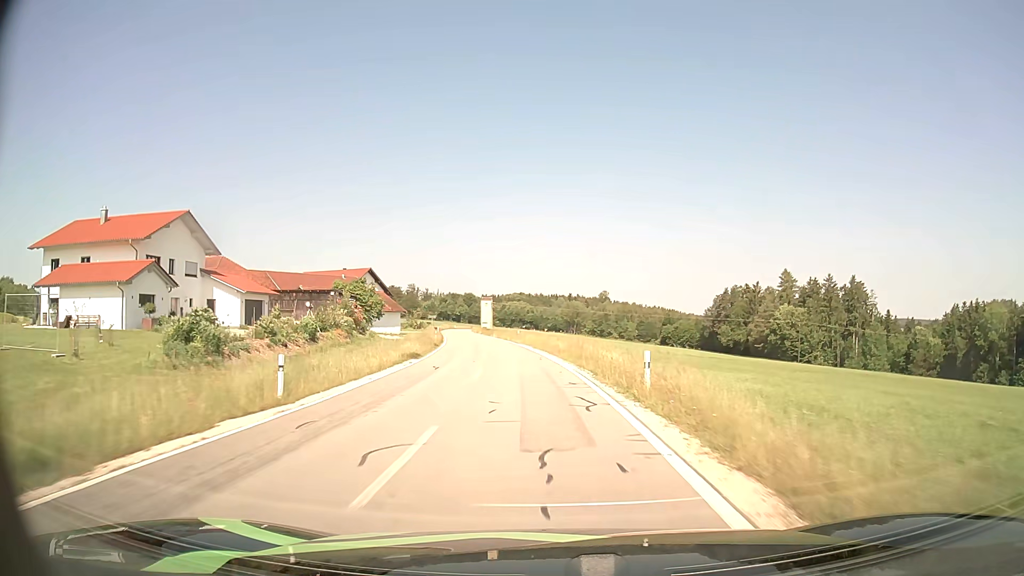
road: tertiary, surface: asphalt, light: Day
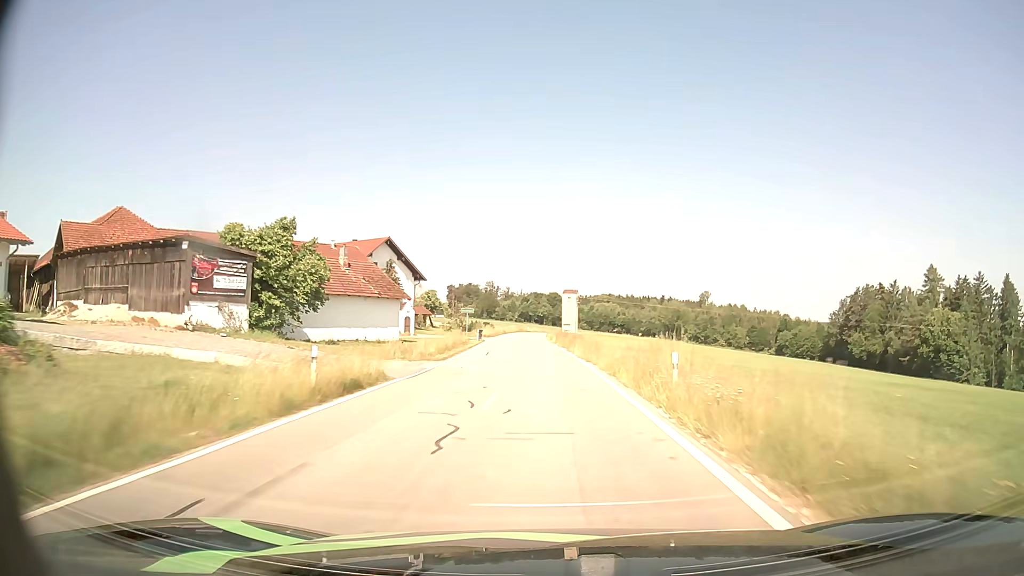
(-3.1, +43.5) m; -8°
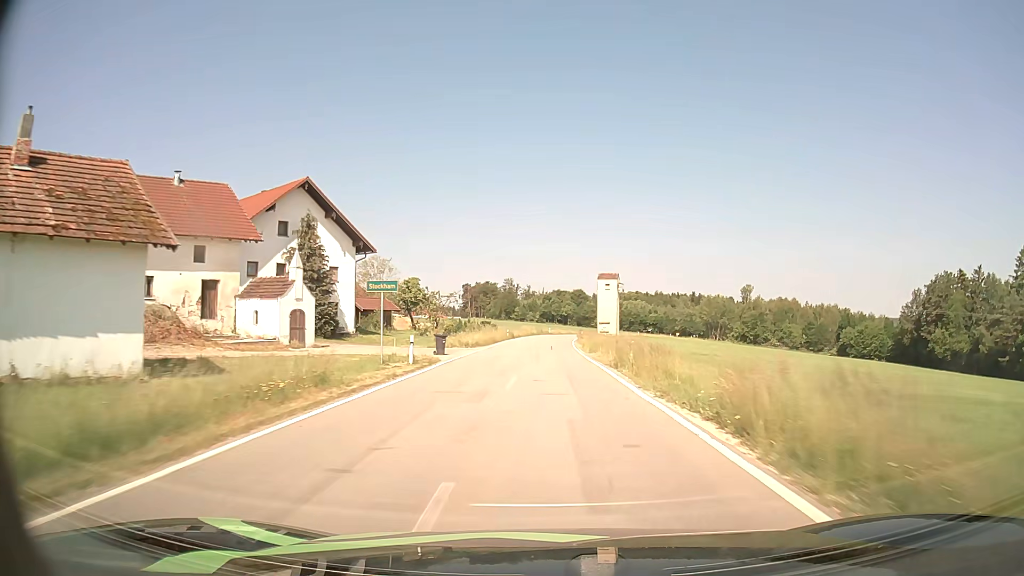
(-0.7, +34.4) m; -2°
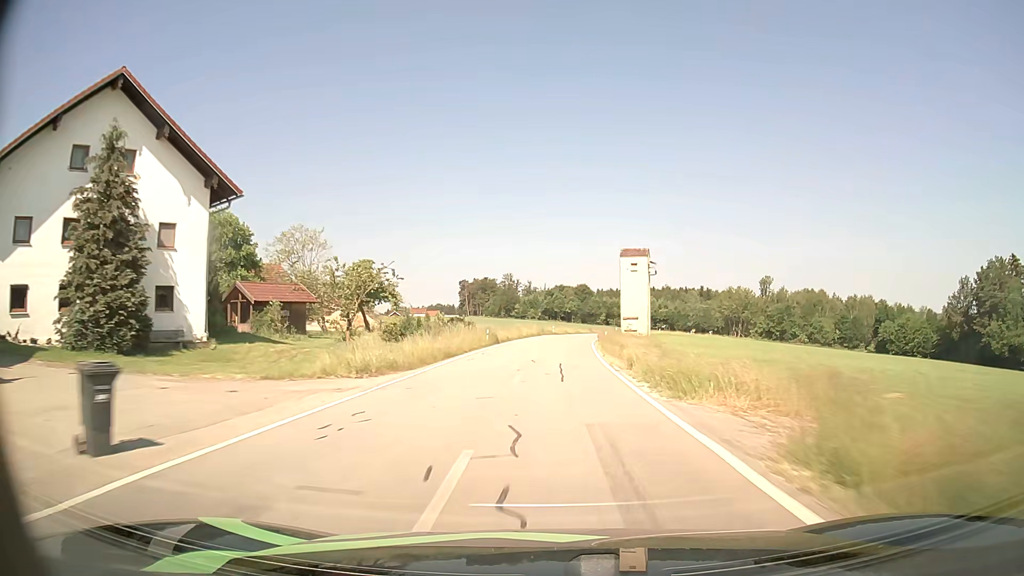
(-0.1, +23.4) m; 0°
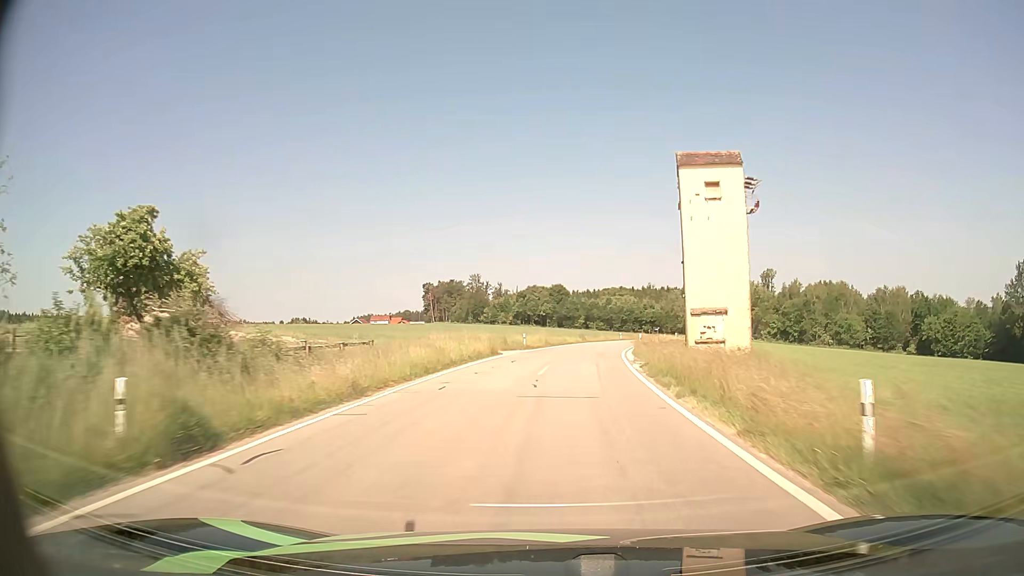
(+0.3, +33.5) m; +2°
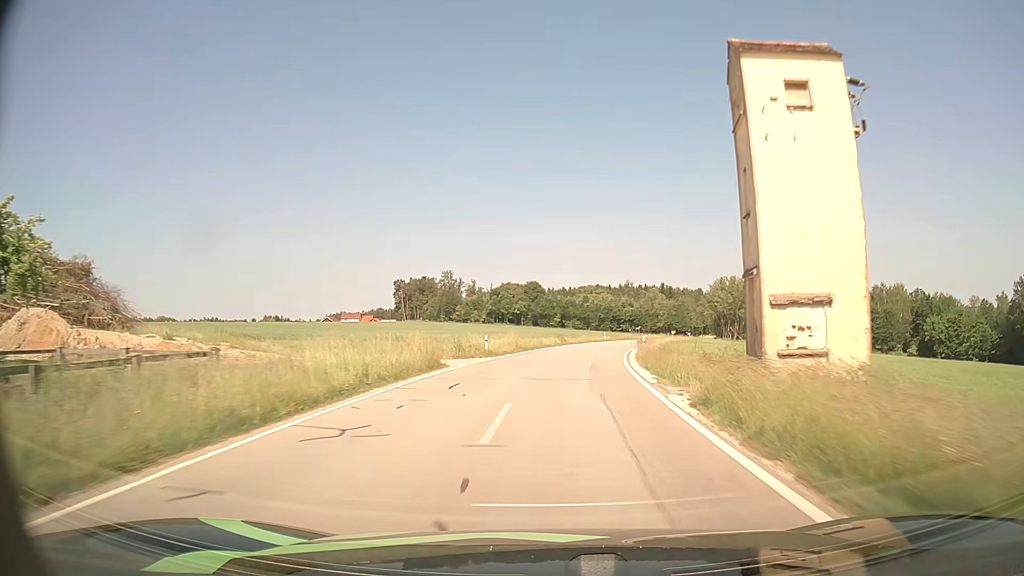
(+0.2, +10.7) m; +2°
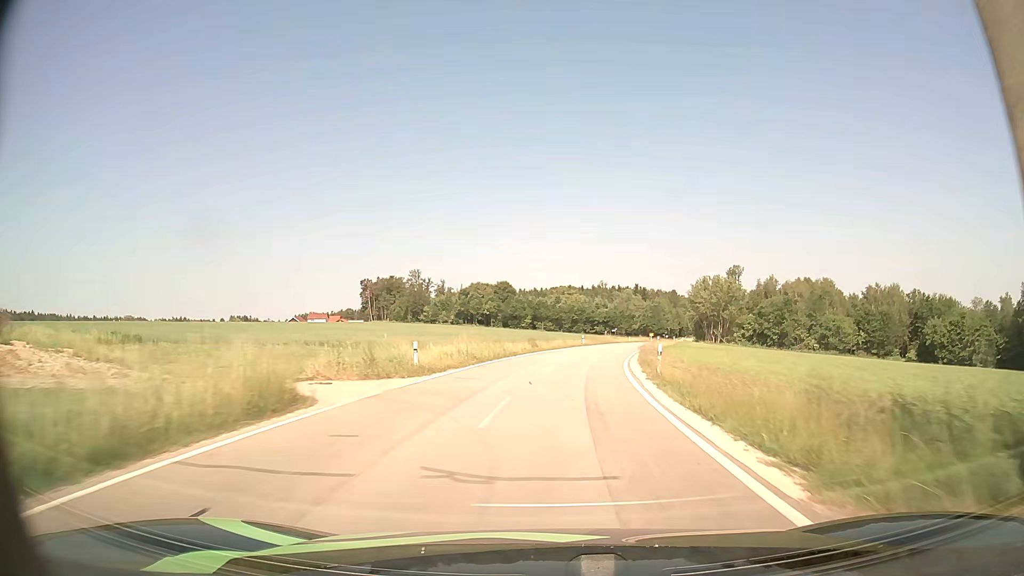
(+0.2, +10.7) m; +3°
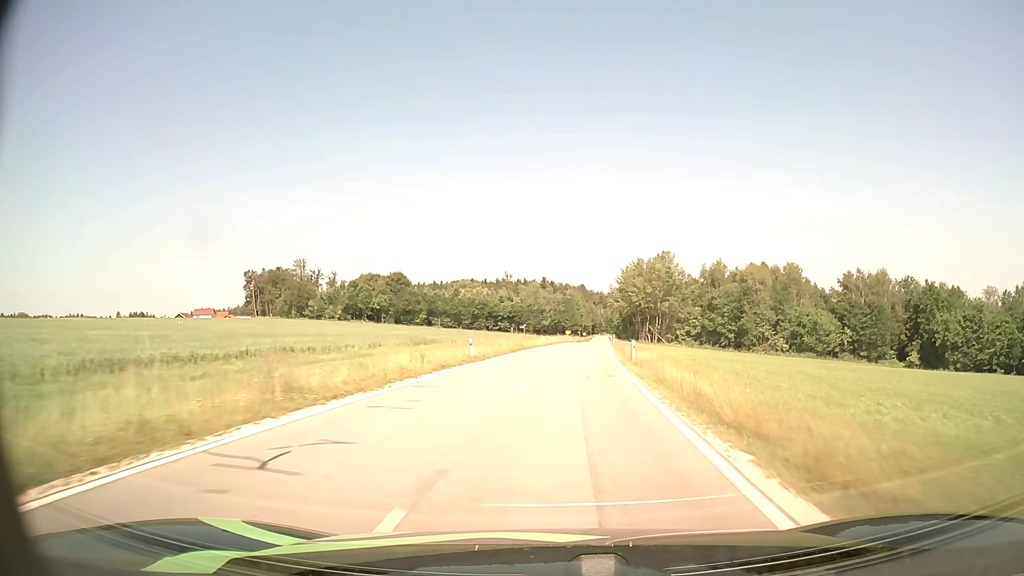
(+2.2, +32.5) m; +8°
(0, +10) (+1, +20) (+1, +30) (+2, +40) (+3, +50) (+4, +60) (+5, +70) (+6, +80) (+7, +90) (+8, +100) m
